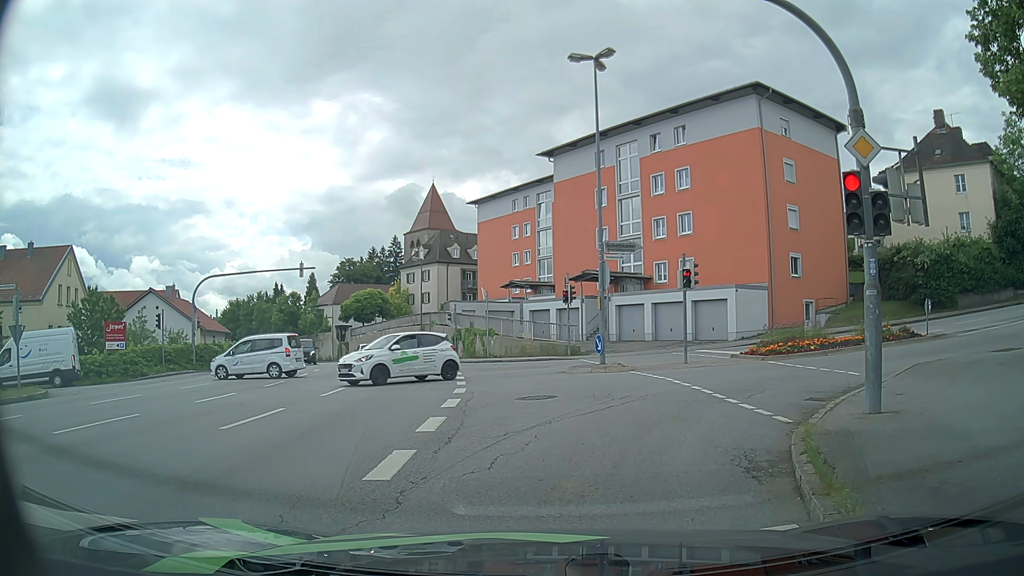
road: tertiary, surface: asphalt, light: Day
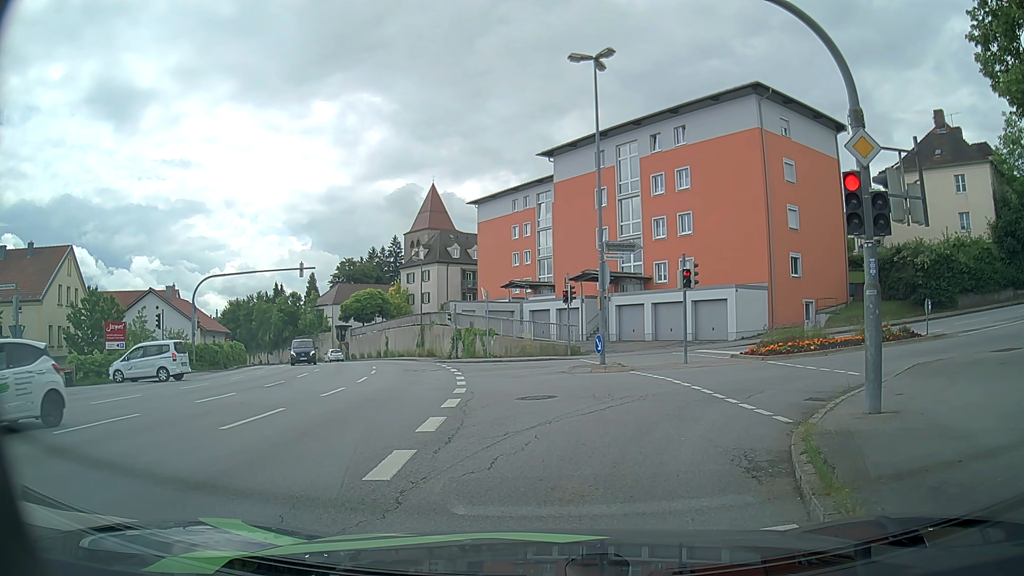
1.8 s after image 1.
(0.0, 0.0) m; 0°
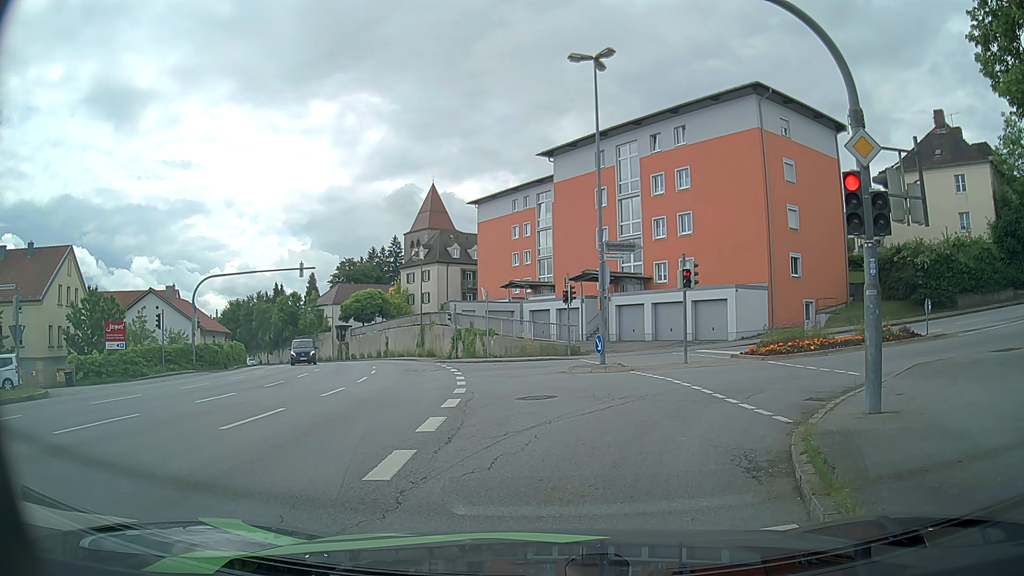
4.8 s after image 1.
(0.0, 0.0) m; 0°
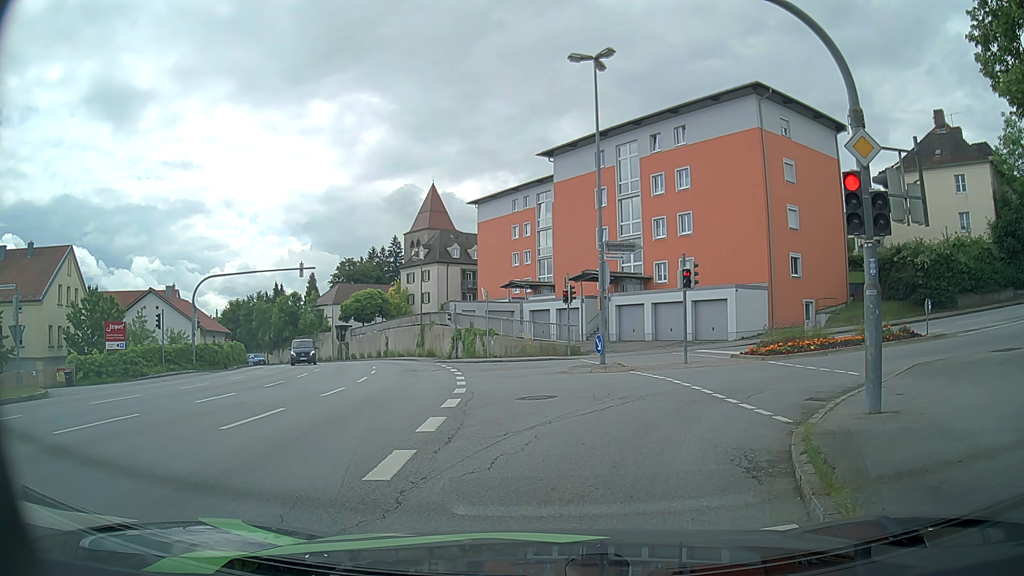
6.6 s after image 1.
(0.0, 0.0) m; 0°
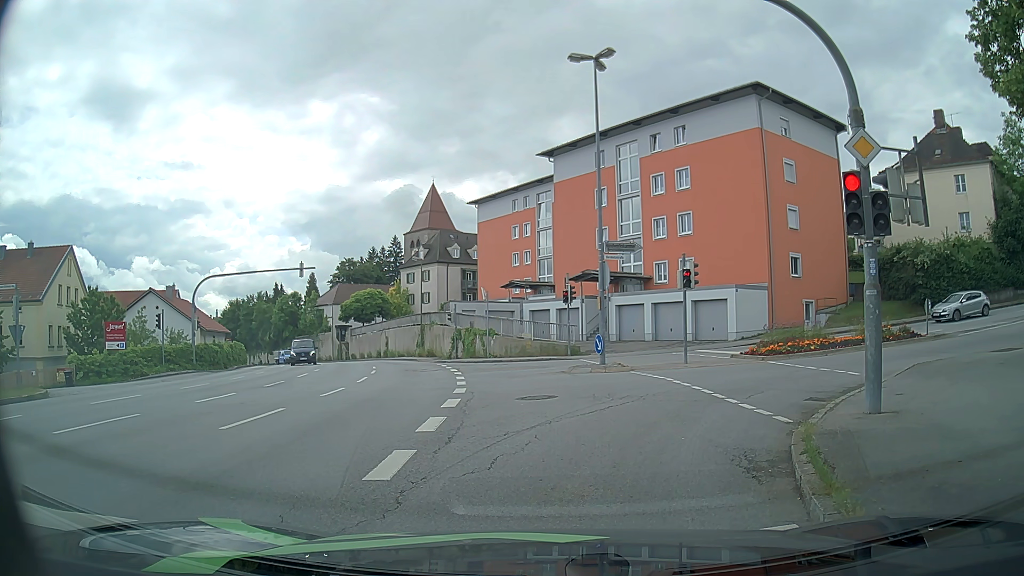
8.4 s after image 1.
(0.0, 0.0) m; 0°
(0, +10) (+6, +18) (+15, +22) (+25, +25) (+34, +28) (+44, +31) (+53, +34) (+63, +37) (+73, +39) (+82, +41) m
